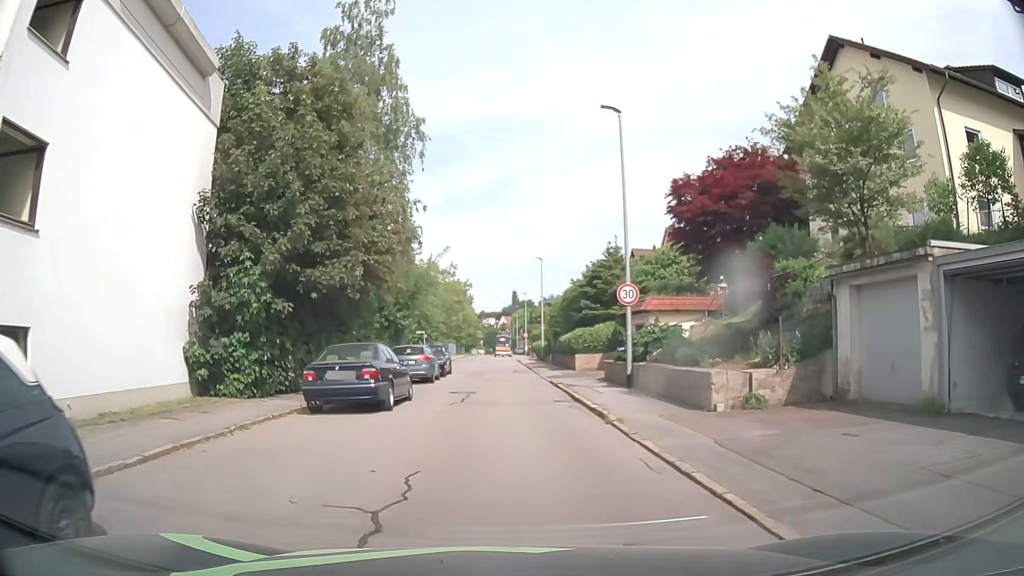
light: Day
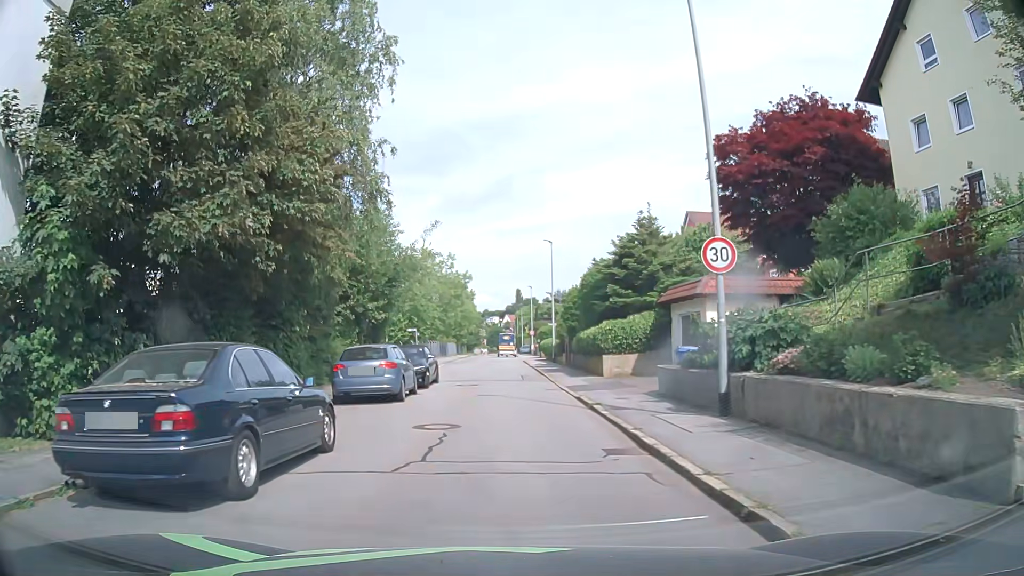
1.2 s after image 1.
(0.0, +8.1) m; 0°
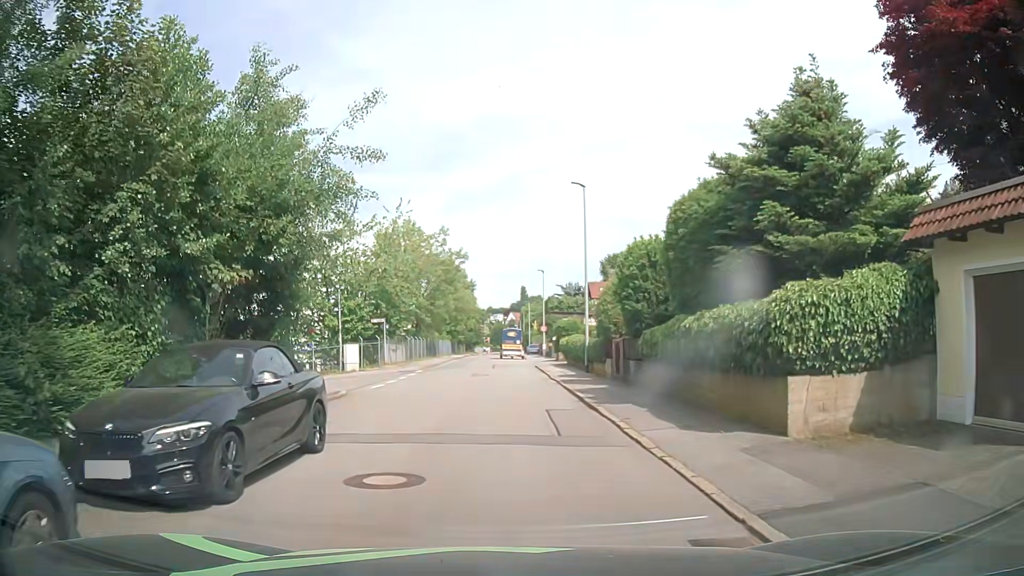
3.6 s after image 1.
(-0.2, +16.1) m; 0°
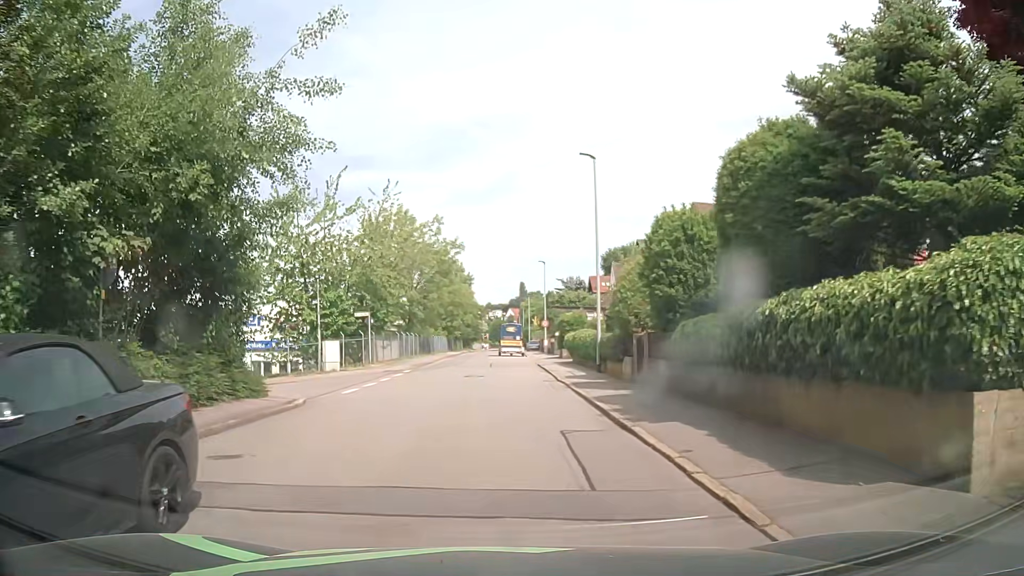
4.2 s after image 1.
(0.0, +4.0) m; 0°
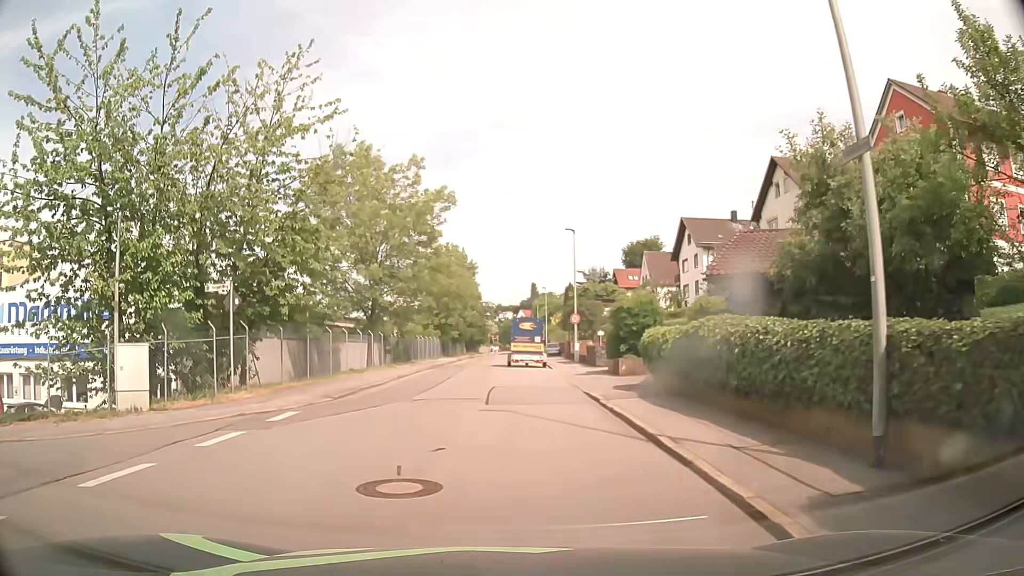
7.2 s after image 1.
(0.0, +18.5) m; -1°
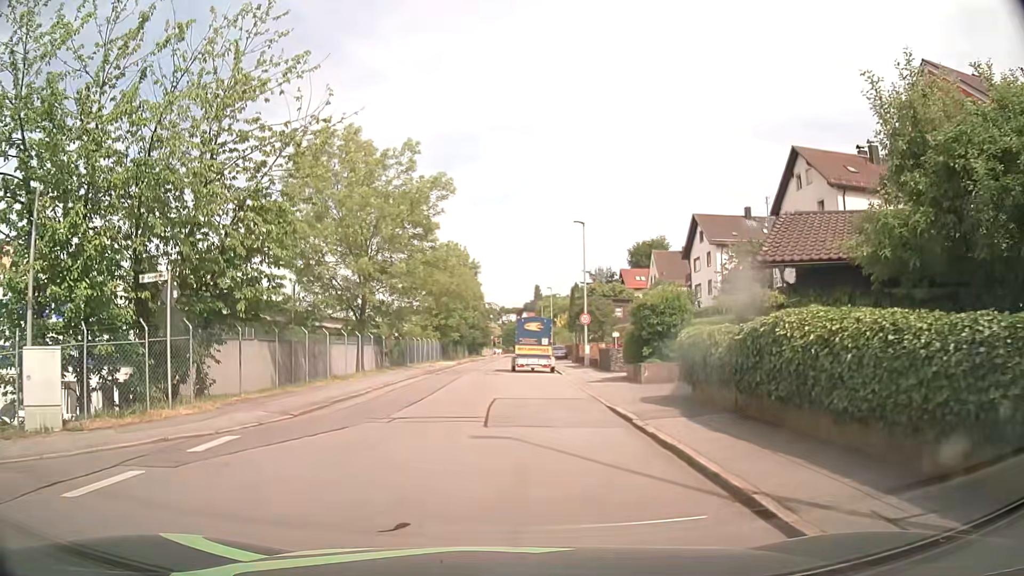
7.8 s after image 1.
(0.0, +3.4) m; -1°
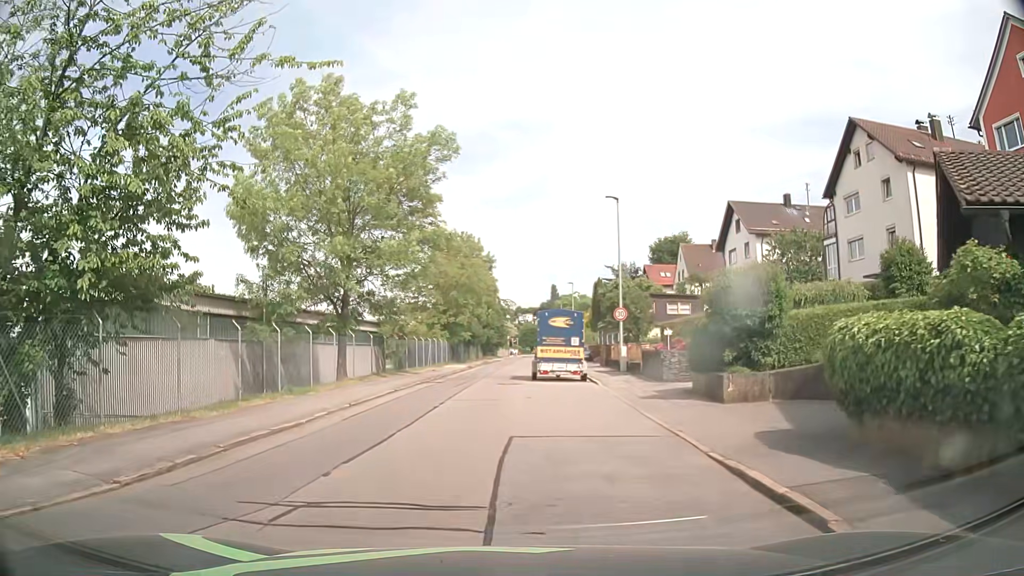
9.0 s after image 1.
(0.0, +6.7) m; -1°
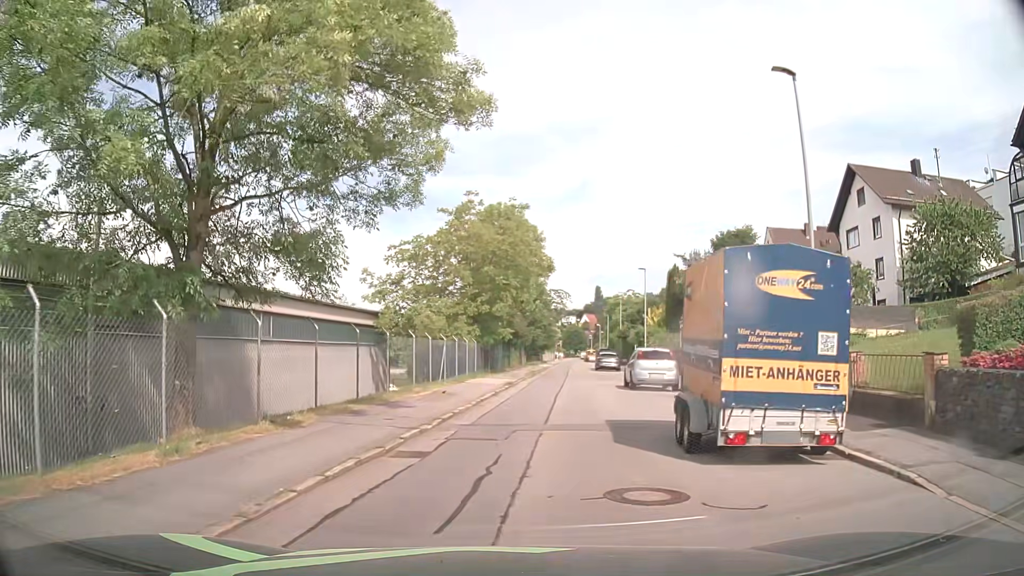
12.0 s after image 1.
(-0.6, +16.3) m; -3°
(0, +10) (+1, +20) (+2, +30) (+3, +40) (+4, +50) (+5, +60) (+6, +70) (+7, +80) (+8, +90) (+9, +100) m
